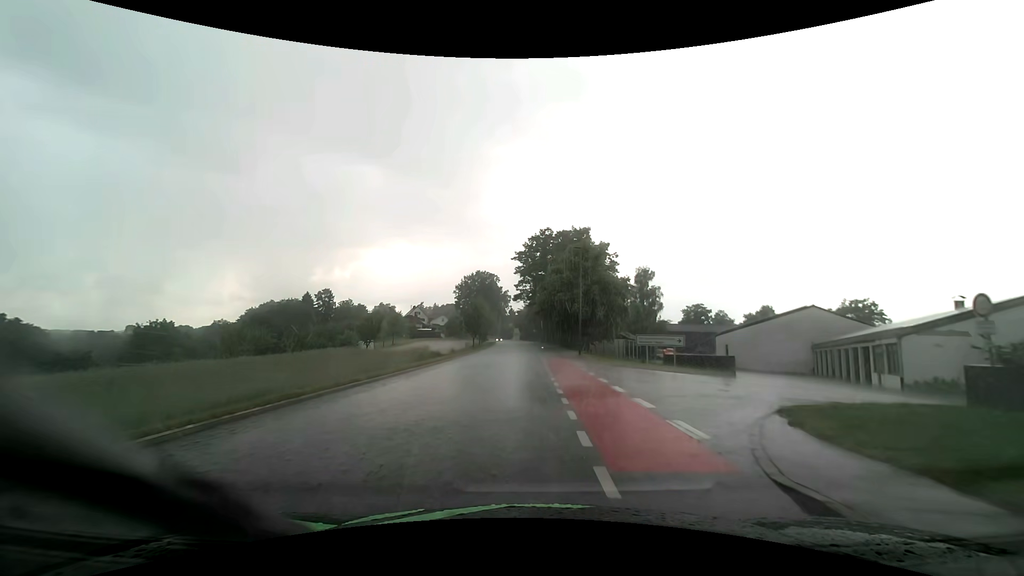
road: tertiary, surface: asphalt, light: Day
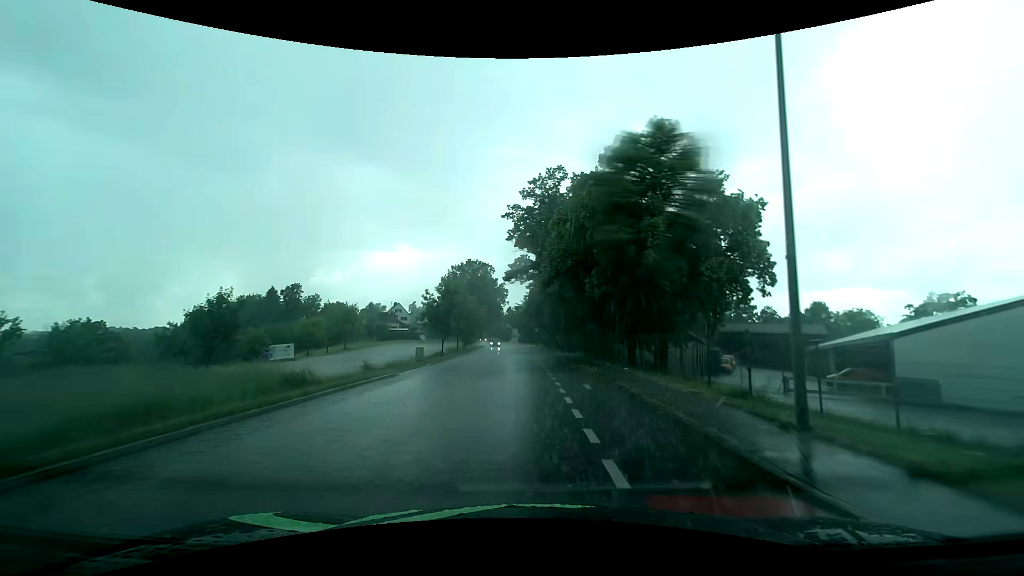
(-0.2, +29.9) m; 0°
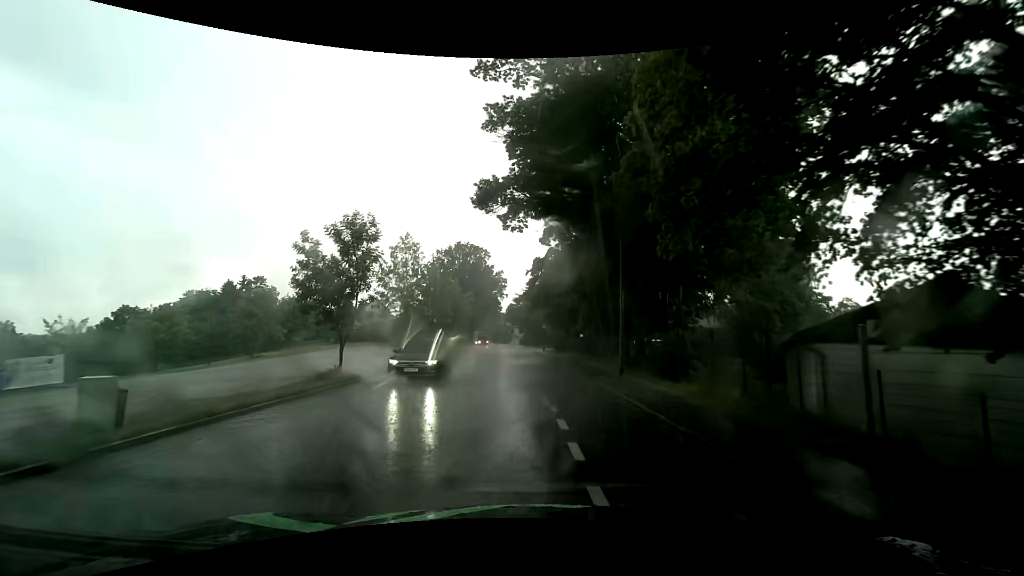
(-0.1, +29.2) m; -1°
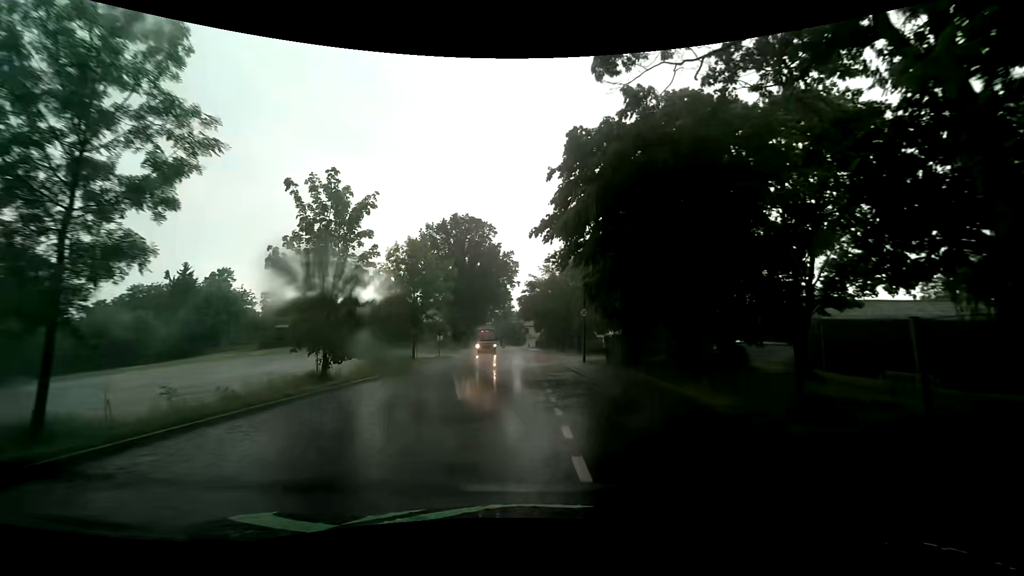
(-0.2, +28.9) m; -1°
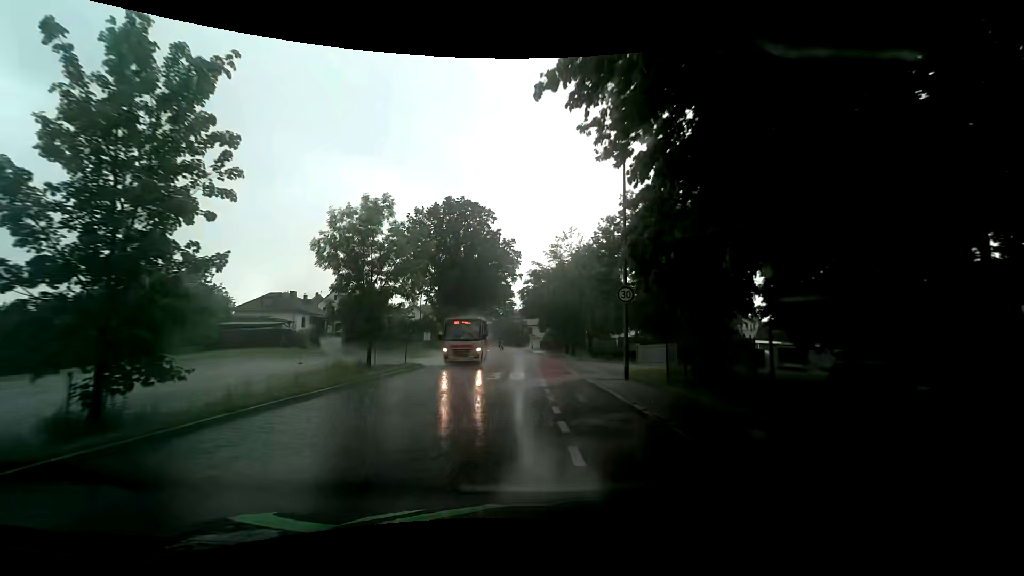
(-0.2, +11.5) m; -1°
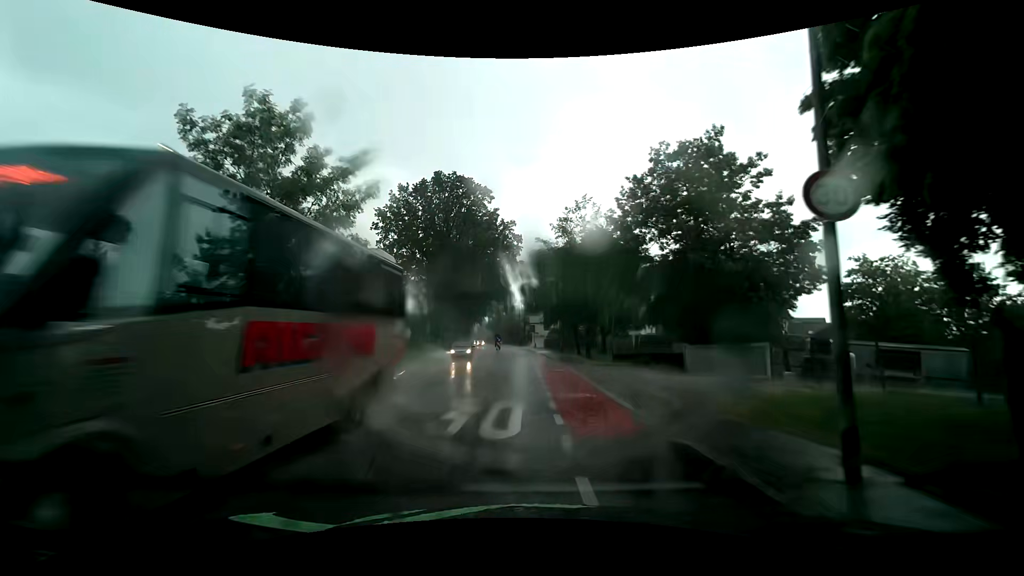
(-0.1, +11.4) m; 0°
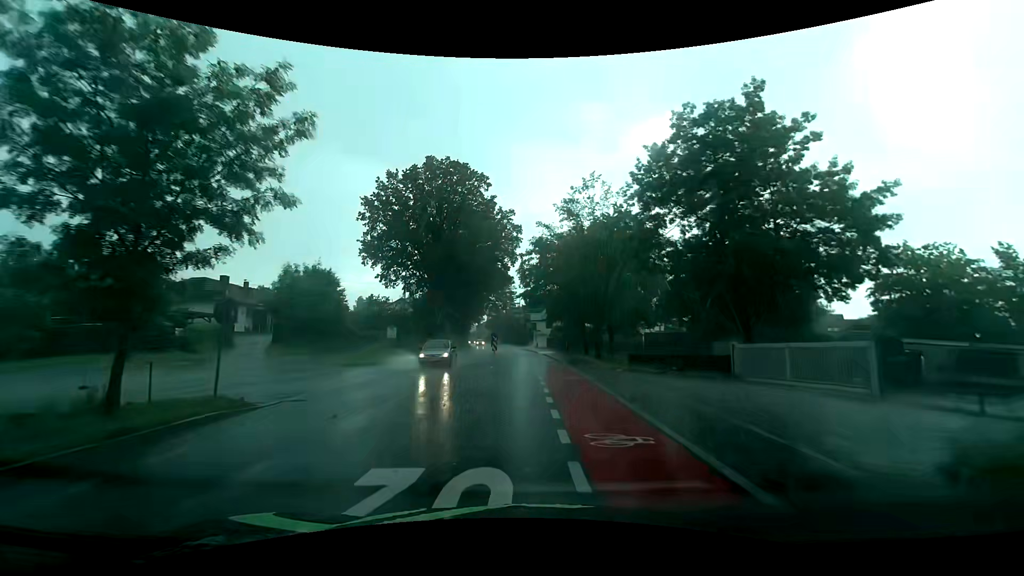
(0.0, +5.7) m; -1°
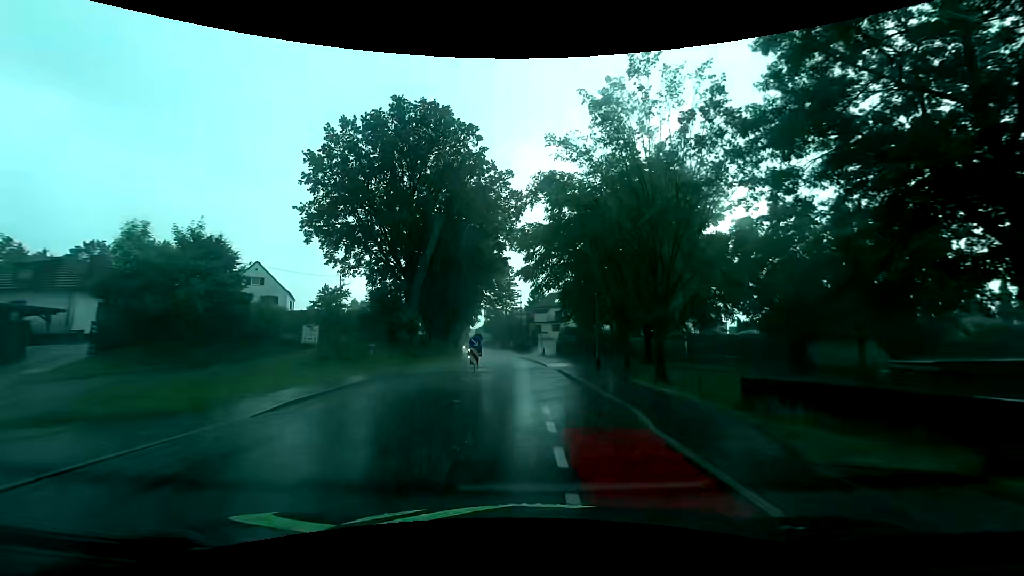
(+0.3, +16.9) m; +1°
(0, +10) (0, +20) (-1, +30) (-1, +40) (-2, +50) (-3, +60) (-4, +70) (-5, +80) (-7, +90) (-8, +100) m
